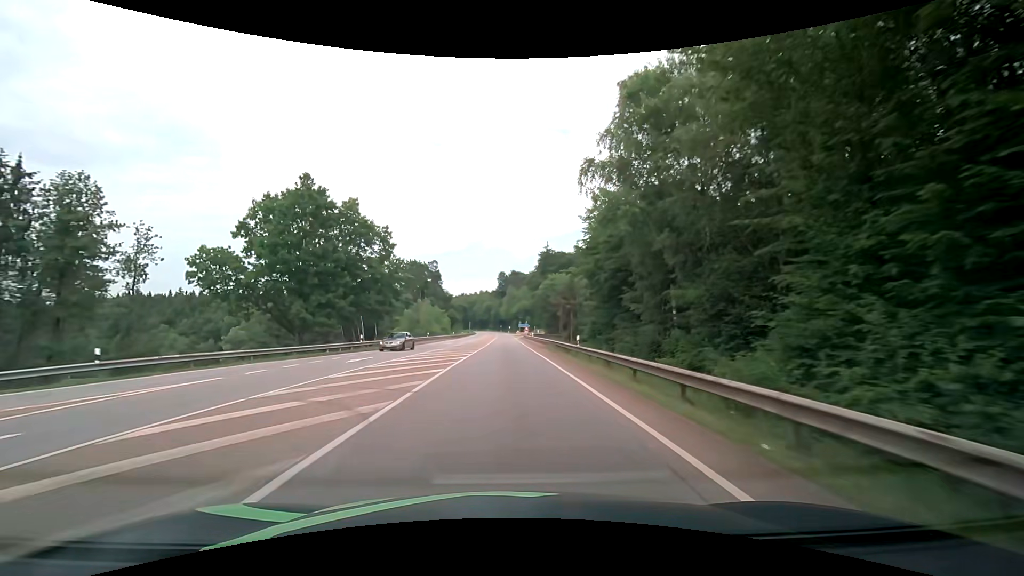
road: secondary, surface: asphalt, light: Day
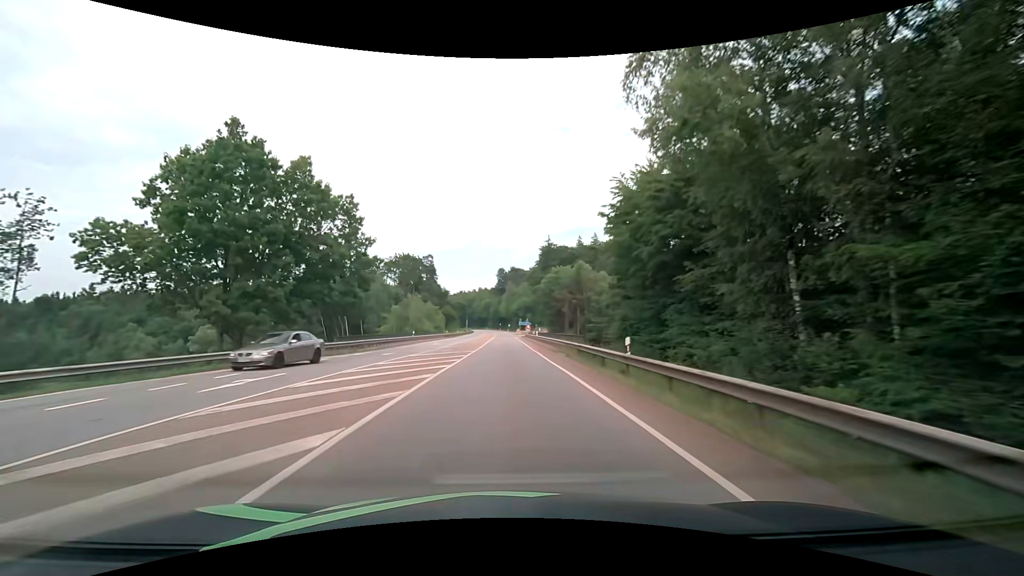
(0.0, +10.9) m; +1°
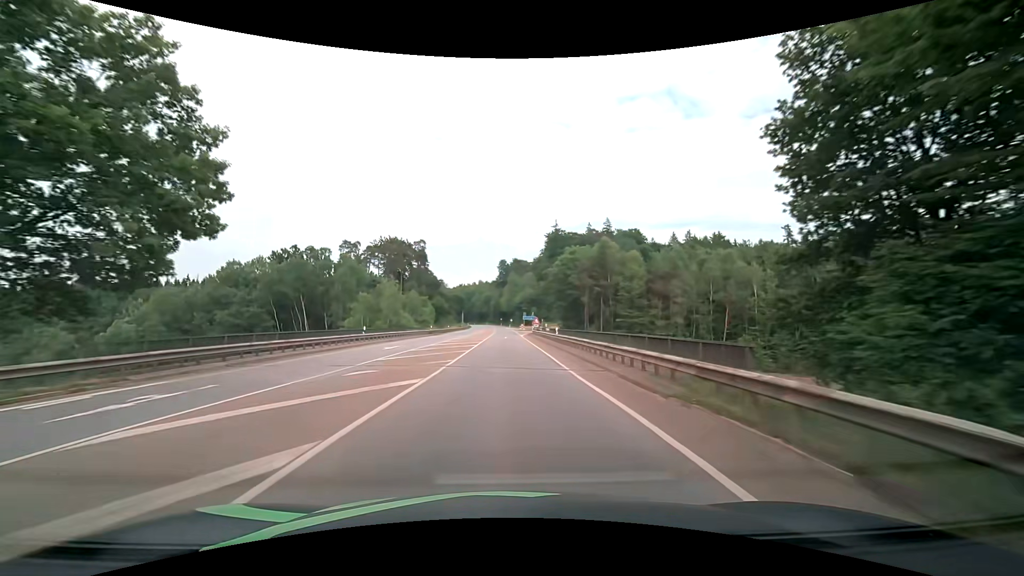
(-0.2, +21.9) m; -1°
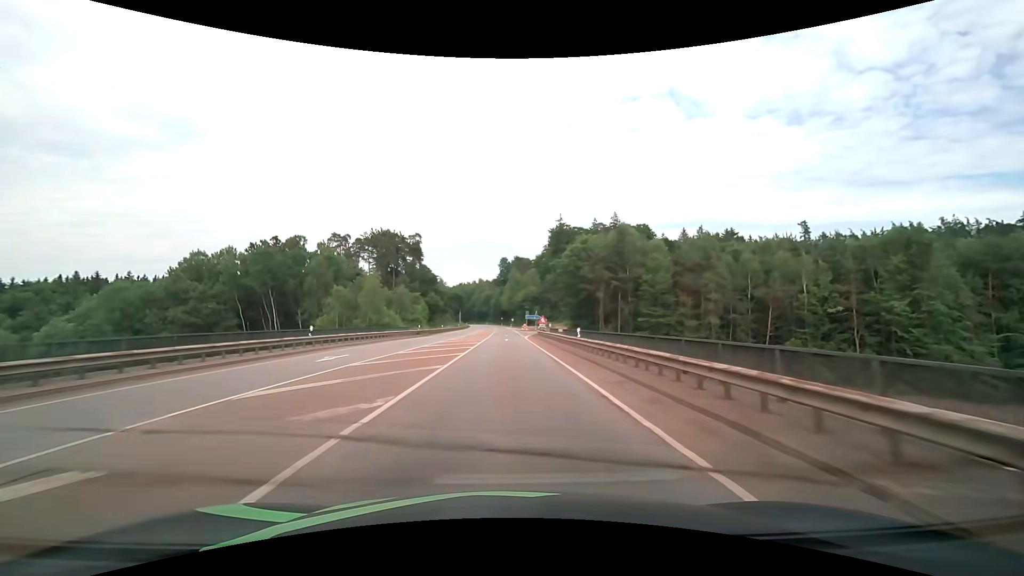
(0.0, +10.9) m; 0°
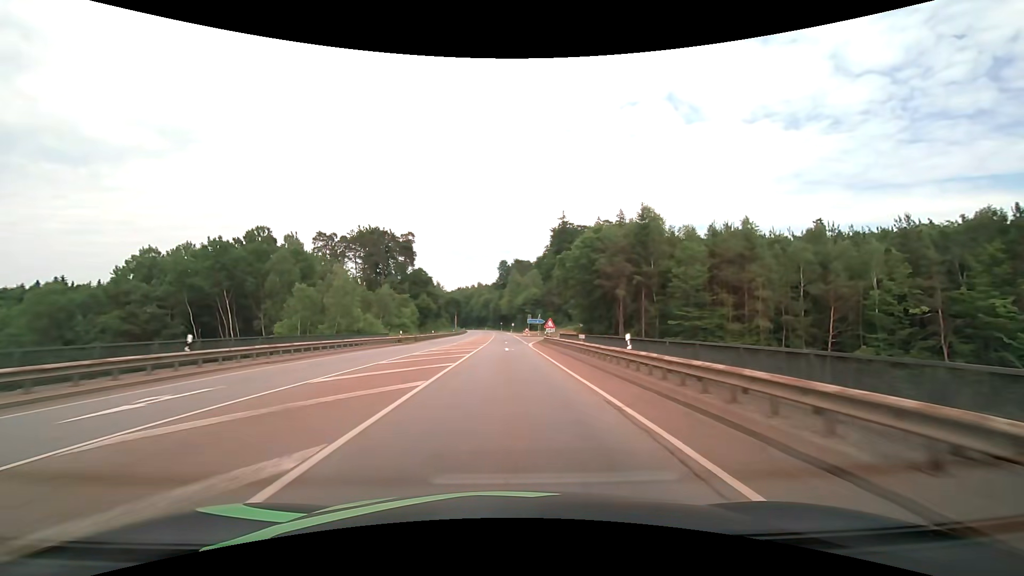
(0.0, +11.0) m; 0°
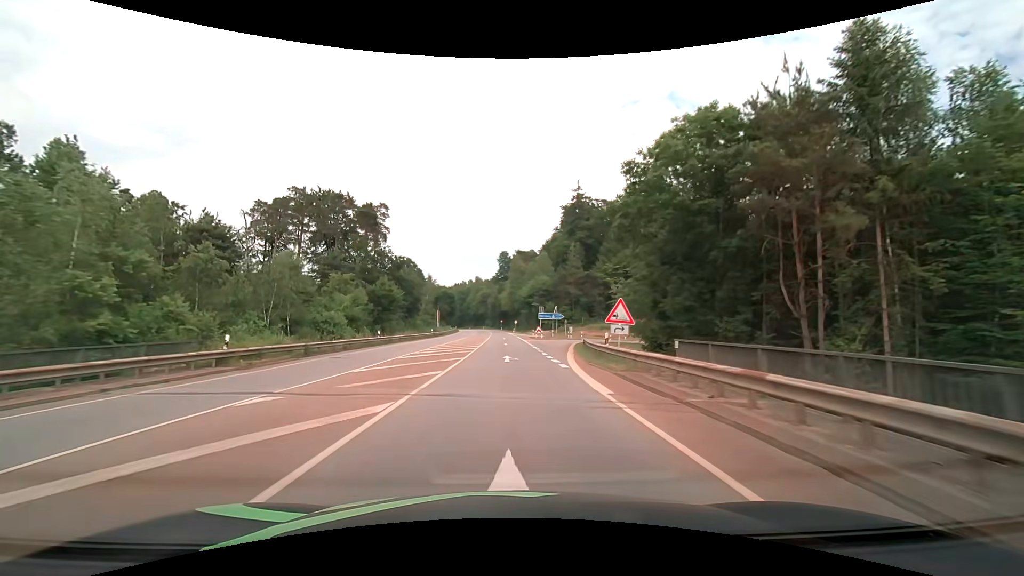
(0.0, +32.8) m; 0°
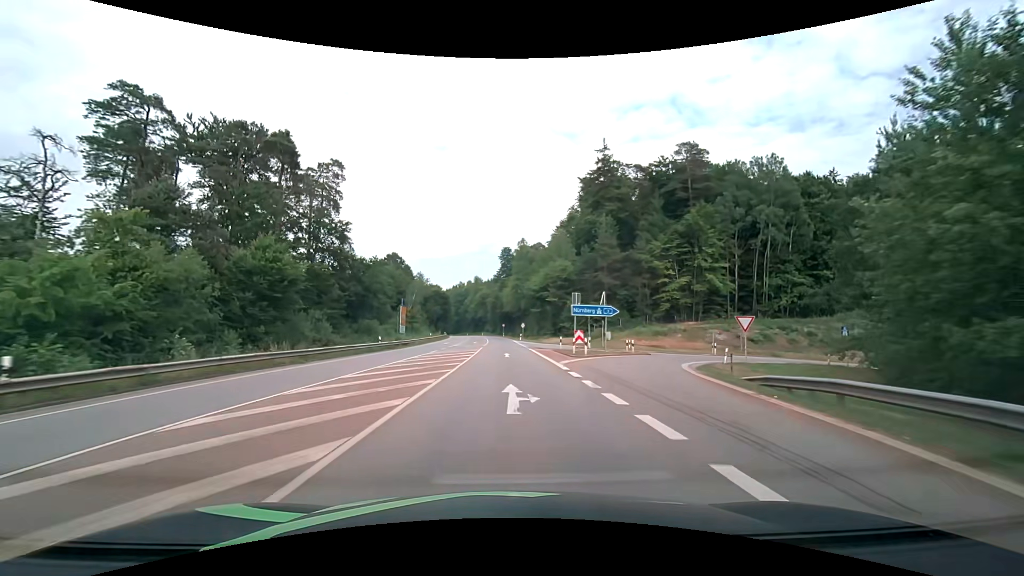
(-0.1, +32.7) m; 0°
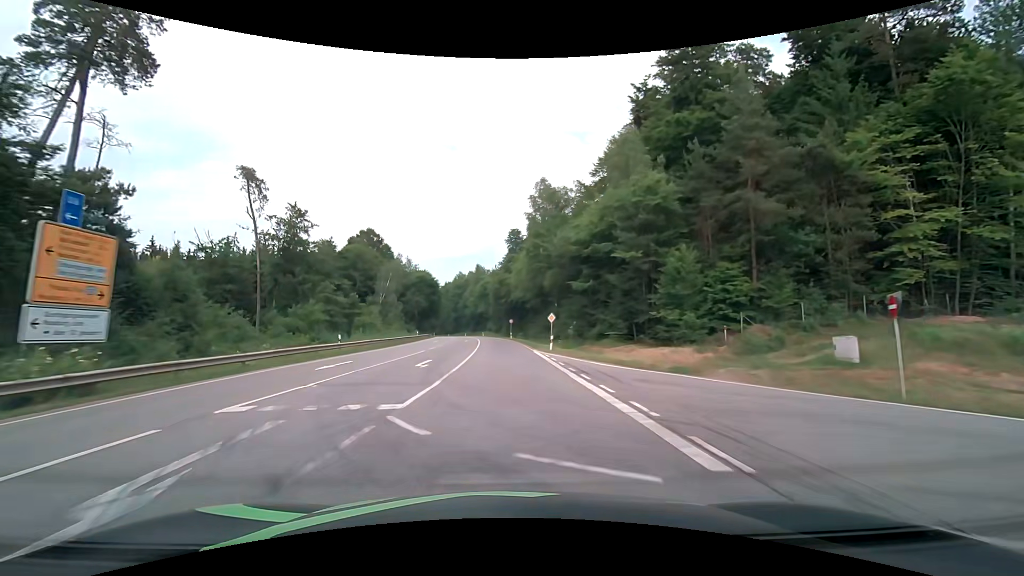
(-0.3, +43.5) m; -1°
(0, +10) (0, +20) (0, +30) (-1, +40) (-1, +50) (-2, +60) (-2, +70) (-3, +80) (-4, +90) (-5, +100) m
